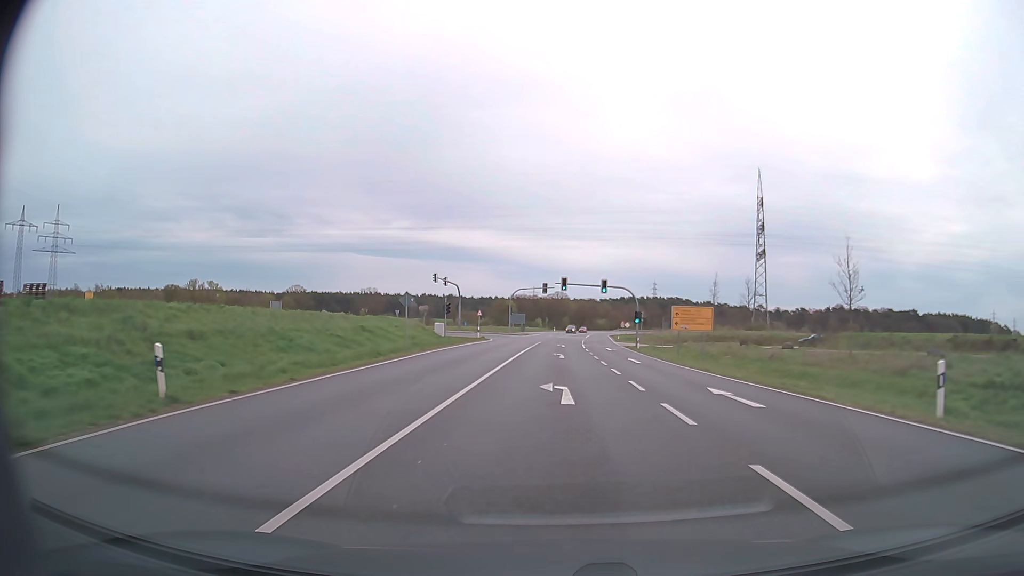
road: primary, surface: asphalt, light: Day
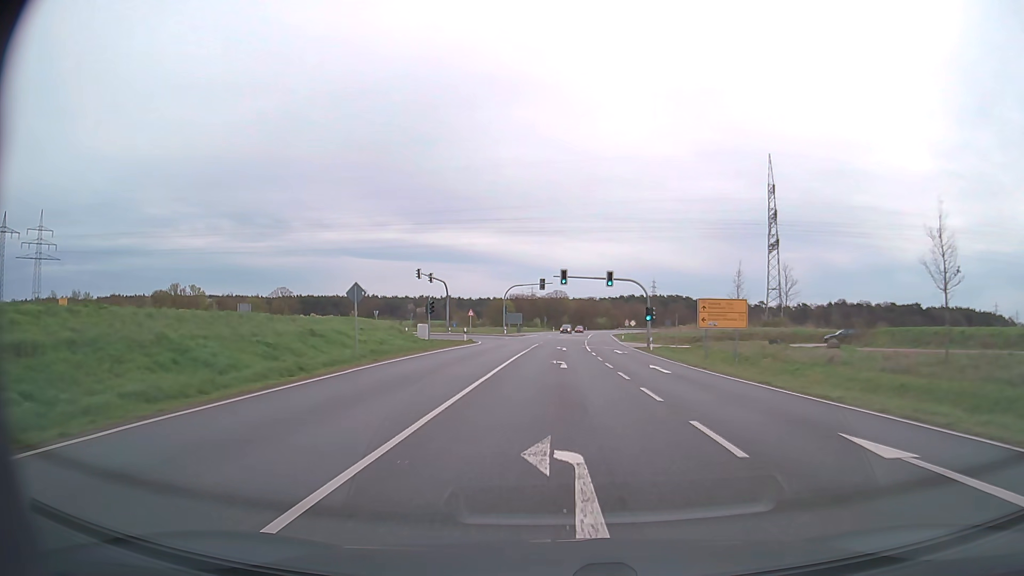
(0.0, +8.4) m; 0°
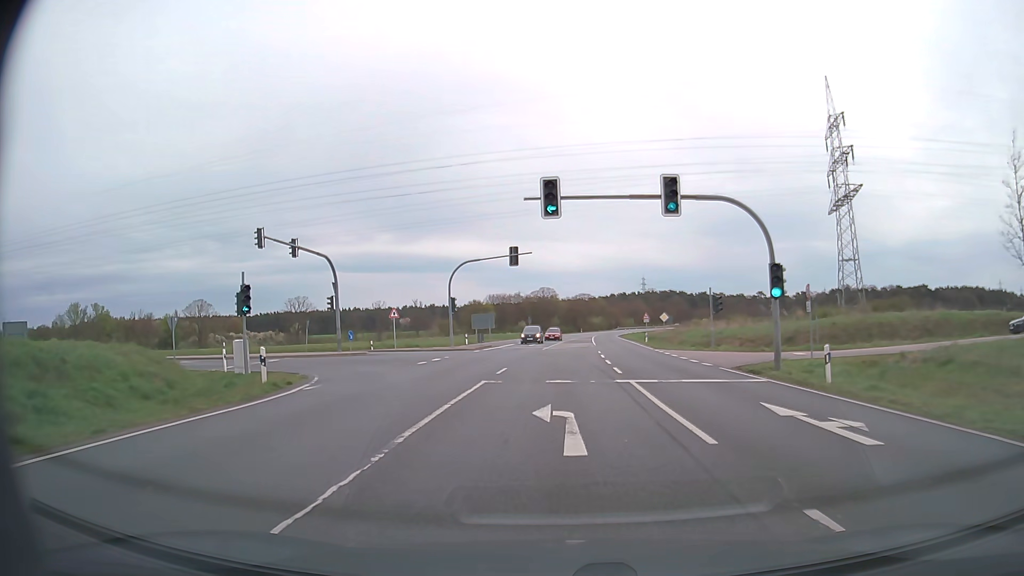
(+0.2, +34.9) m; +1°
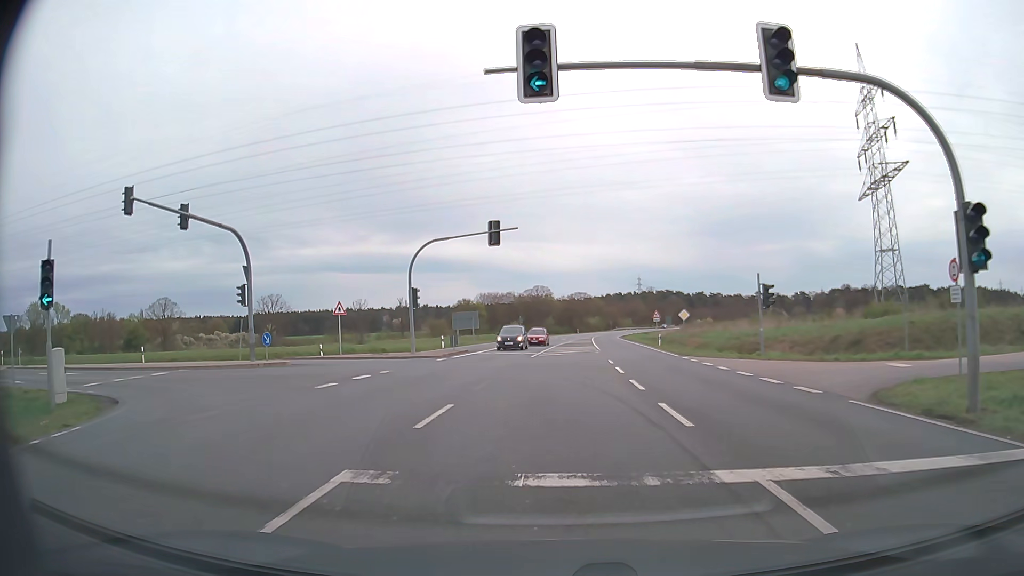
(0.0, +11.4) m; 0°
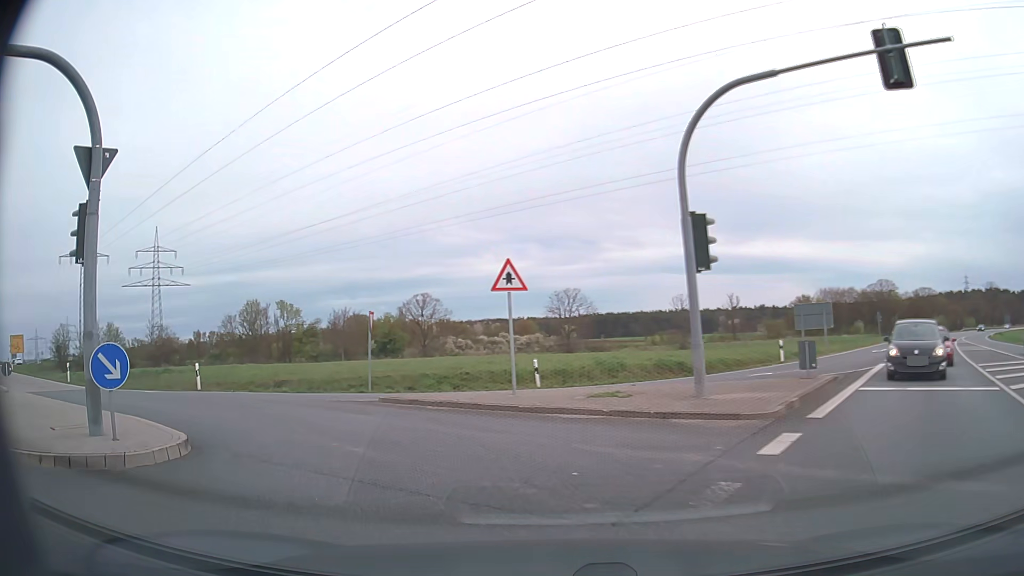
(-2.8, +23.3) m; -27°
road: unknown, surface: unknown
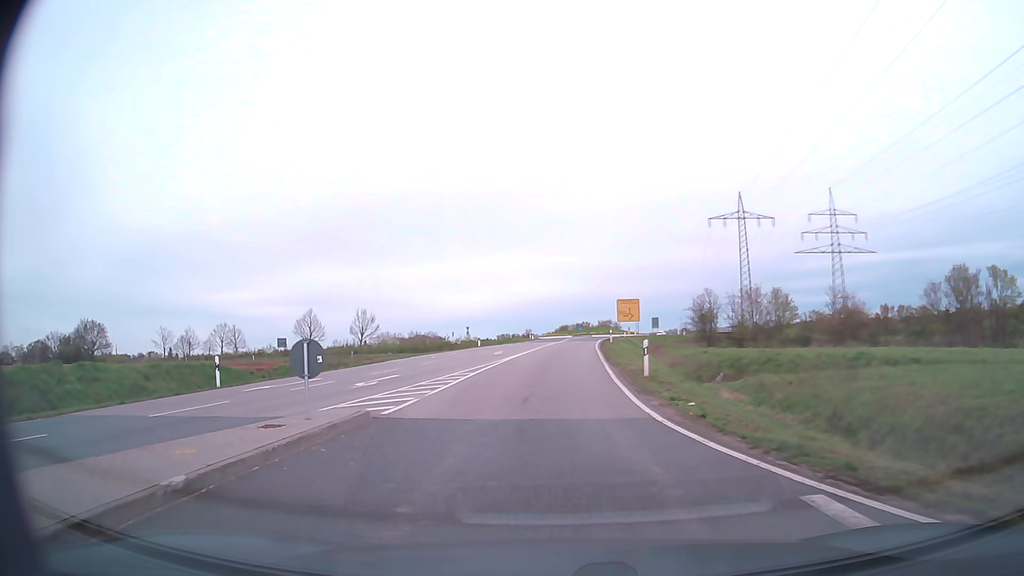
(-11.1, +18.2) m; -59°
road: secondary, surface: asphalt
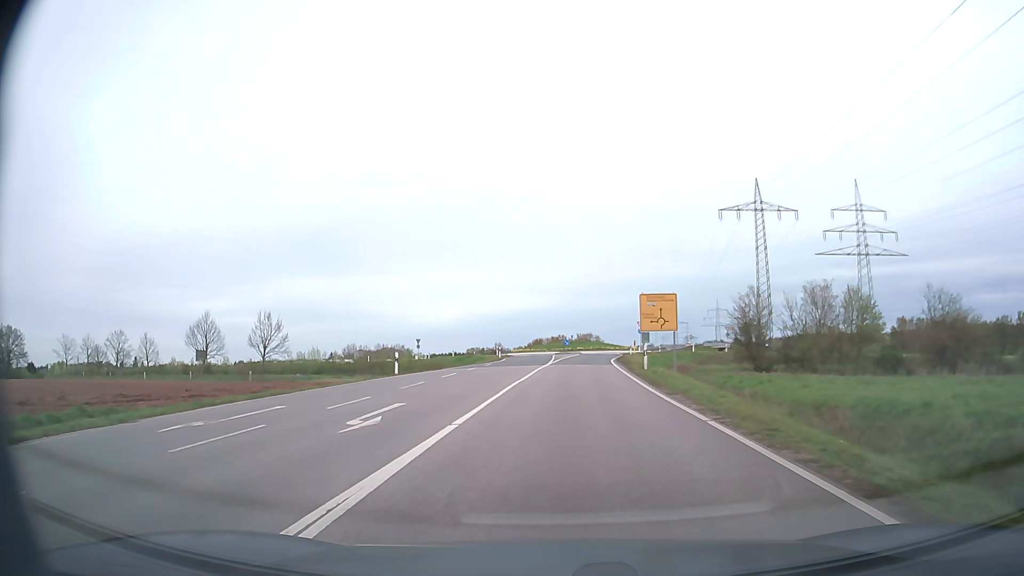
(-0.7, +27.8) m; +2°
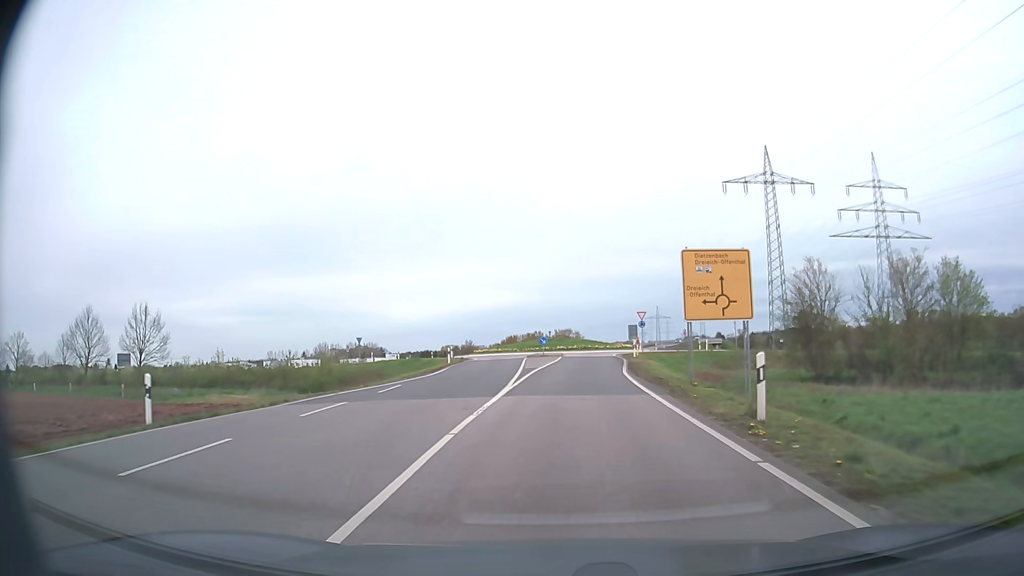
(+0.3, +19.4) m; +2°
(0, +10) (+1, +20) (+1, +30) (+2, +40) (+2, +50) (+5, +60) (+9, +68) (+12, +78) (+11, +88) (+10, +98) m
